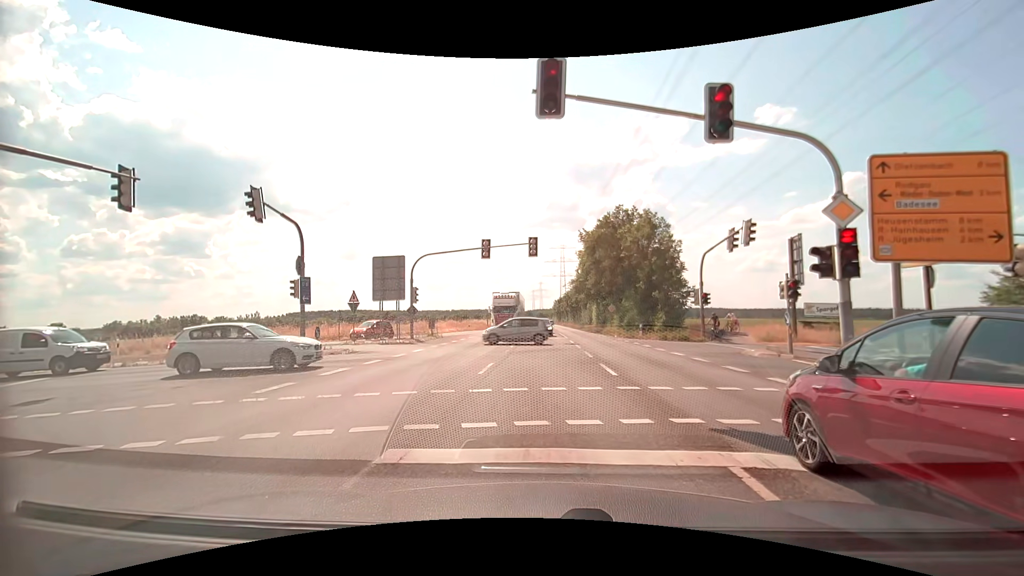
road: secondary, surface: asphalt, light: Day
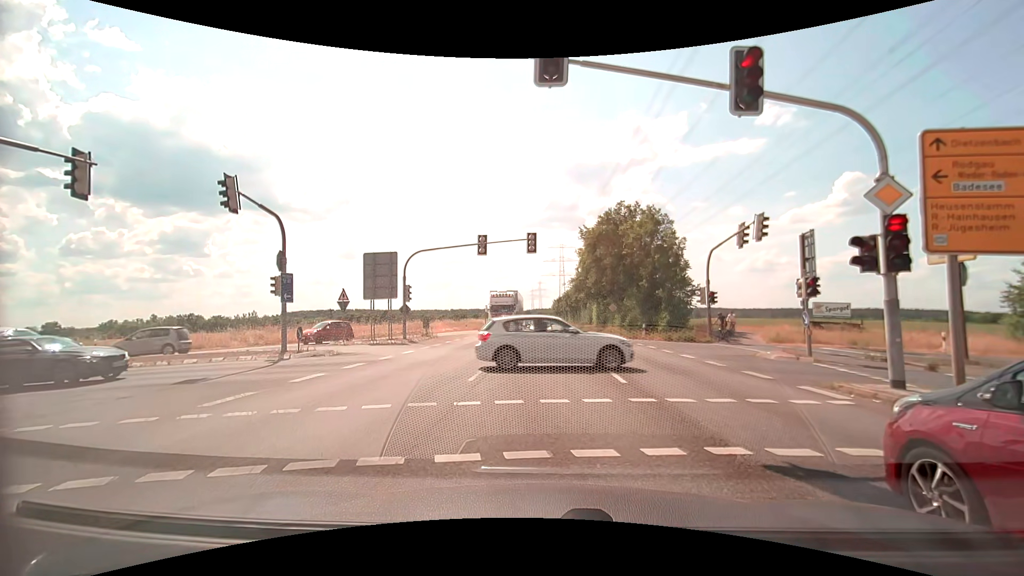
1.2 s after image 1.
(0.0, +1.5) m; +1°
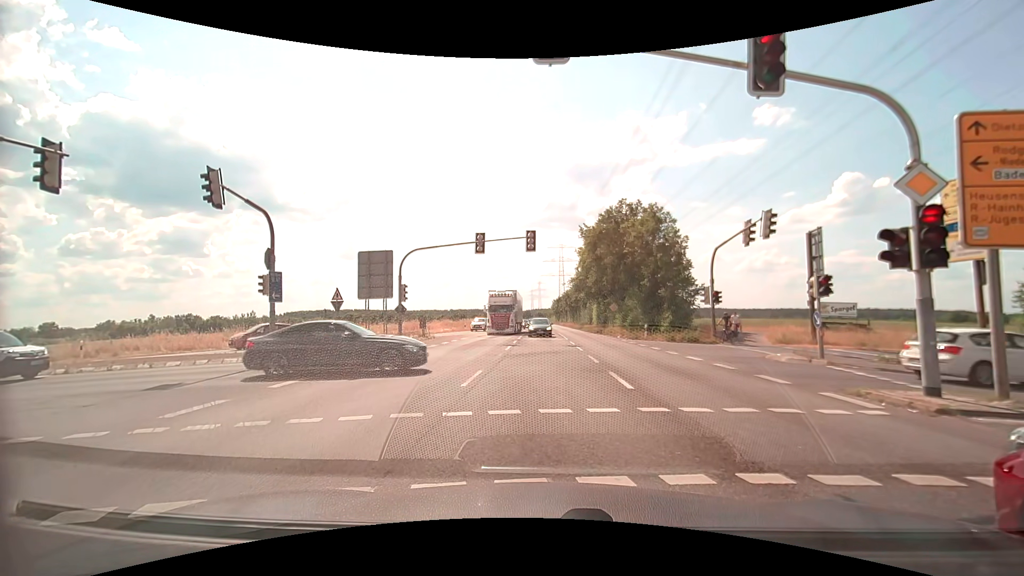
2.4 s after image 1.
(0.0, +0.8) m; 0°
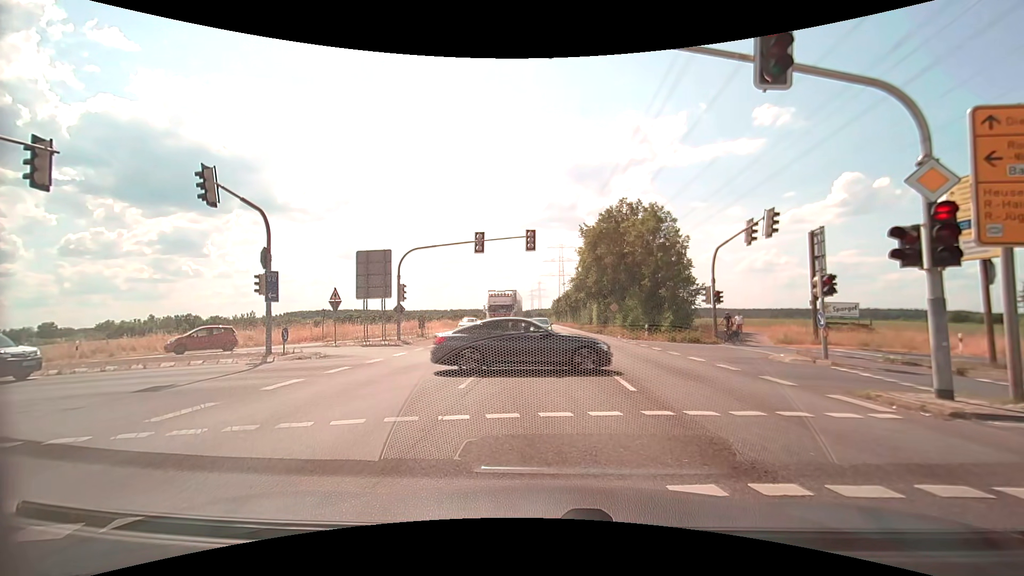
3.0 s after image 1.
(0.0, +0.3) m; 0°
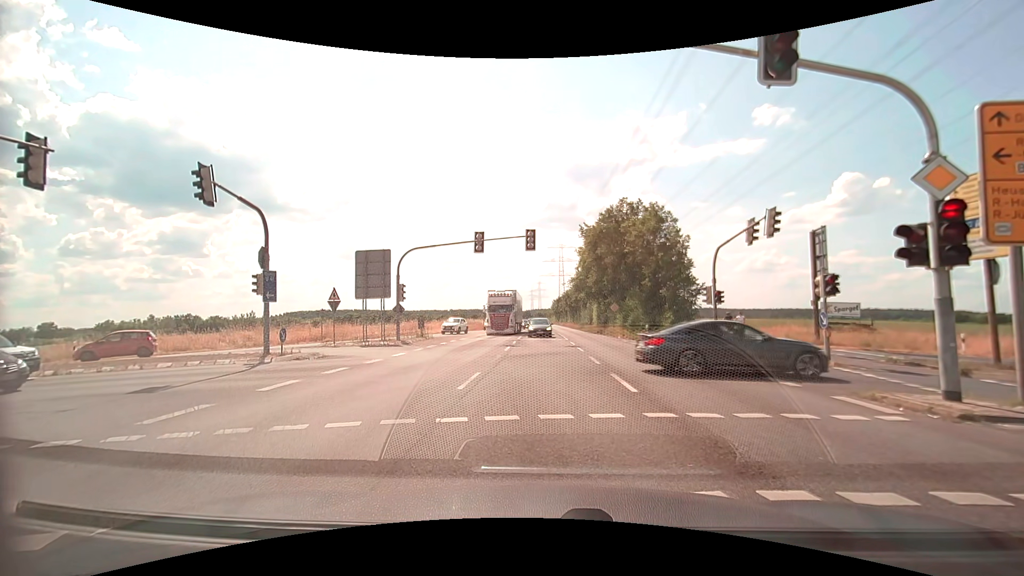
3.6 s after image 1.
(0.0, +0.2) m; 0°
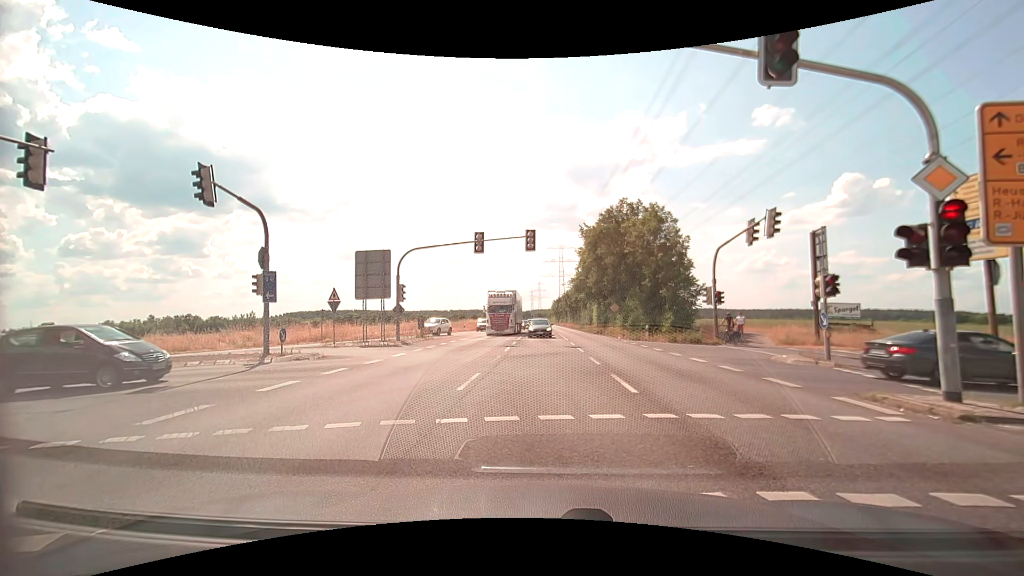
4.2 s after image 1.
(0.0, 0.0) m; 0°
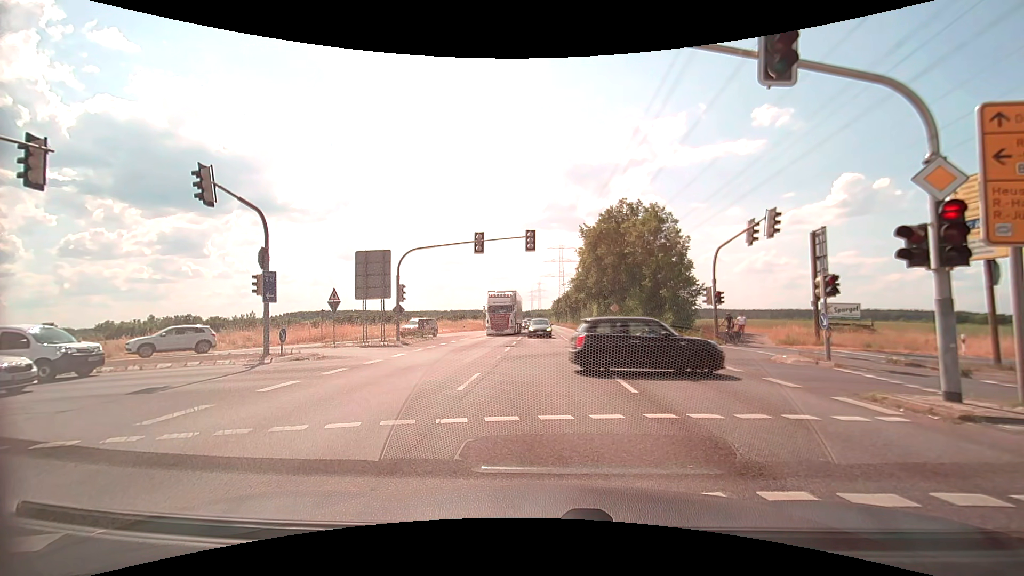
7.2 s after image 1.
(0.0, +0.1) m; 0°
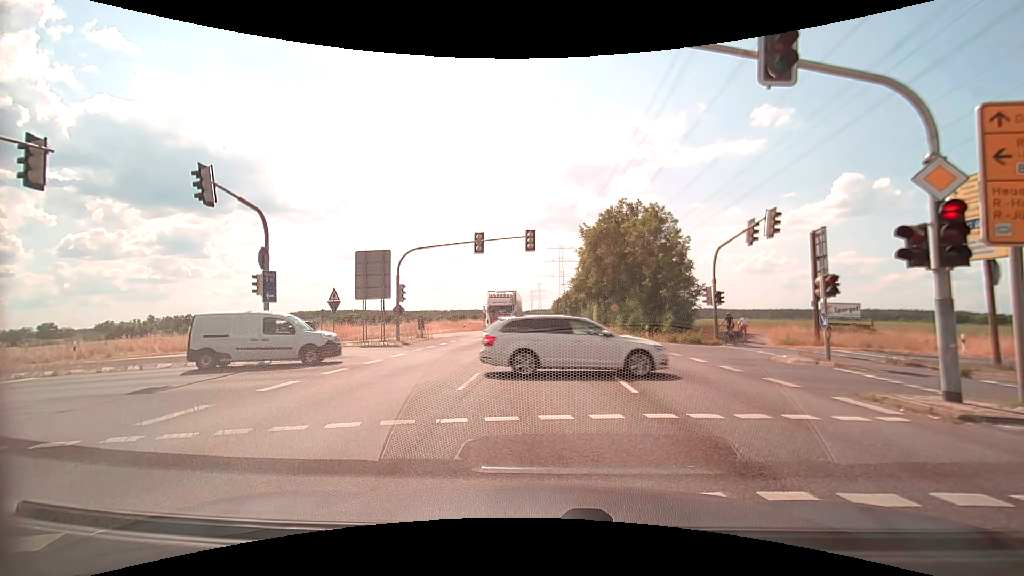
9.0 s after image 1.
(0.0, 0.0) m; 0°
(0, +10) (0, +20) (-7, +27) (-17, +28) (-27, +25) (-36, +22) (-46, +19) (-55, +15) (-64, +12) (-74, +9) m
